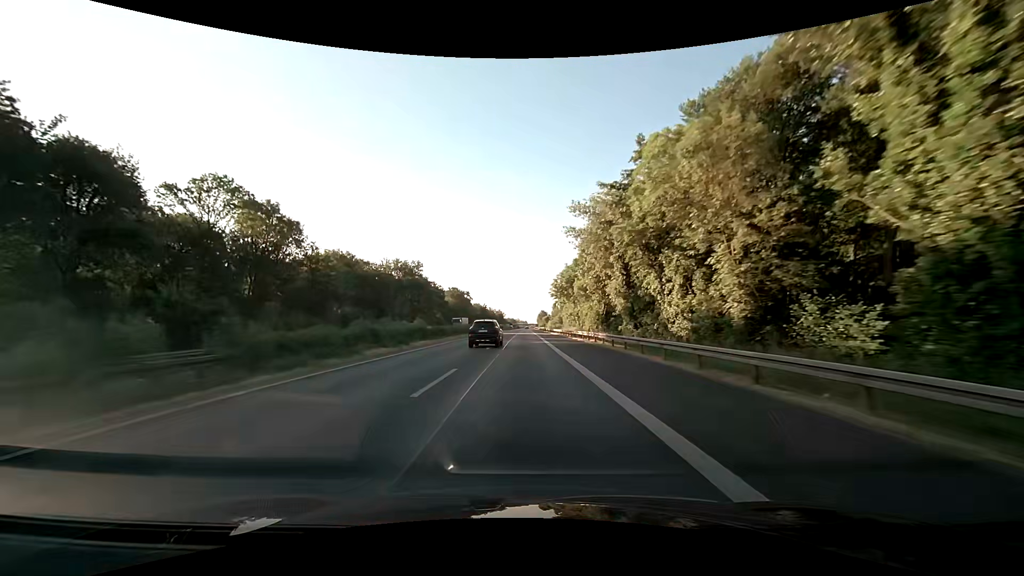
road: motorway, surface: asphalt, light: Day
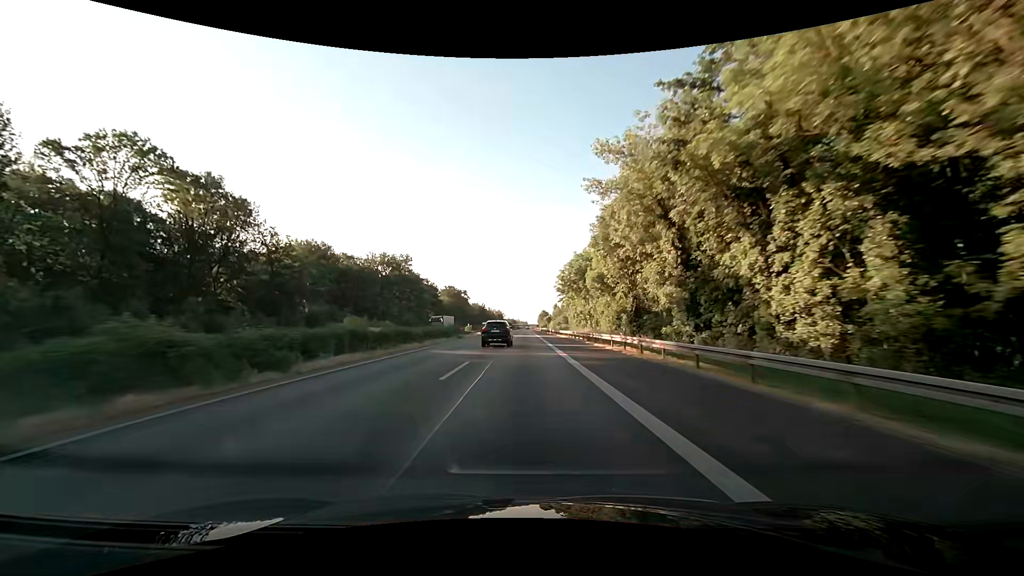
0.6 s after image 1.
(0.0, +15.8) m; 0°
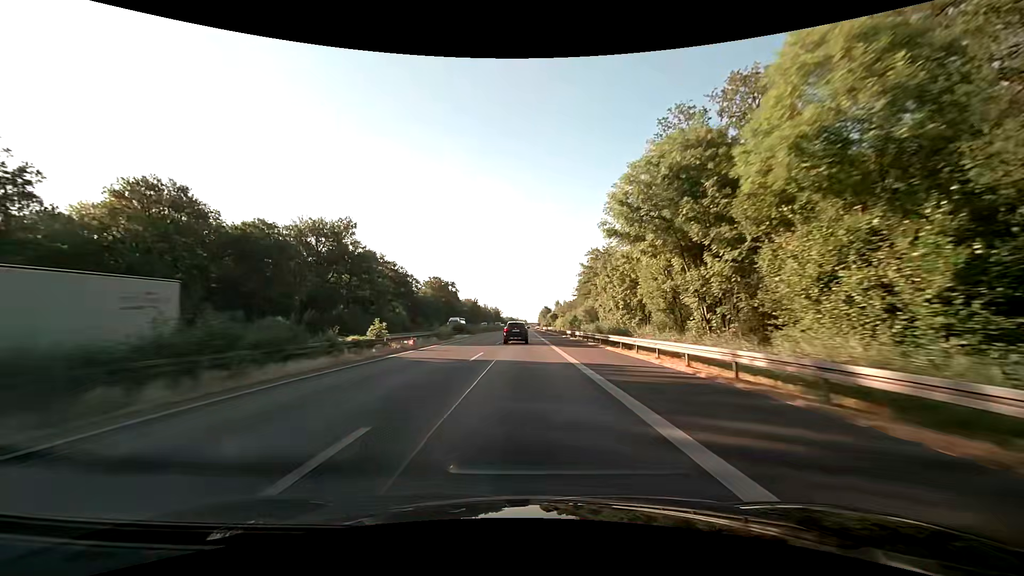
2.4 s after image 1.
(+0.1, +47.4) m; 0°
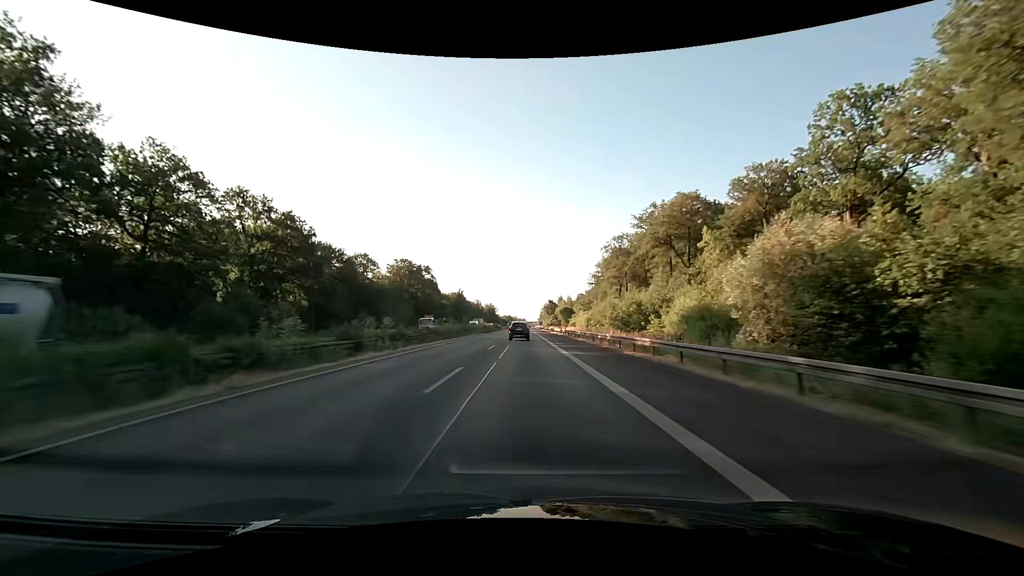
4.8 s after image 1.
(+0.1, +63.3) m; 0°
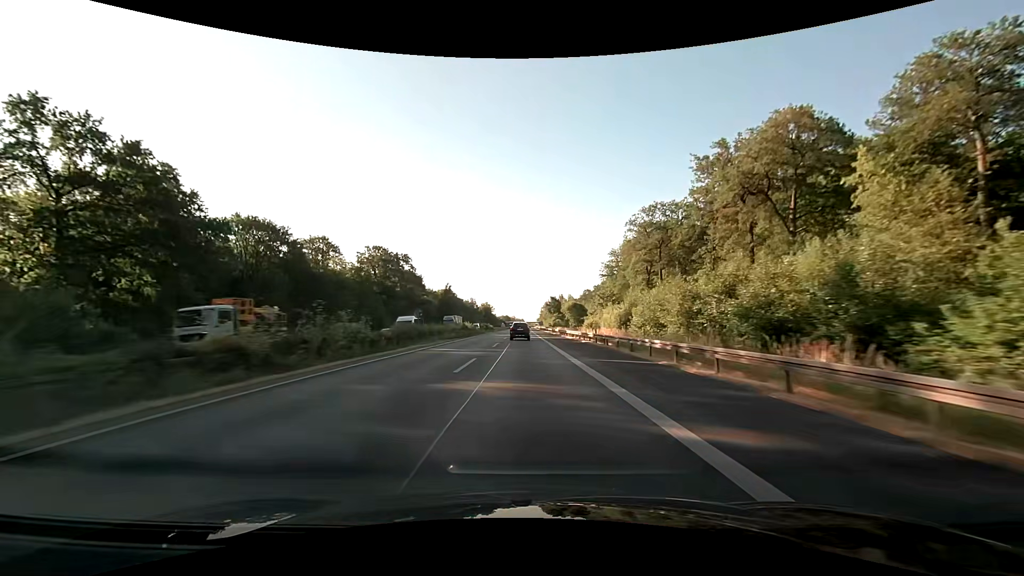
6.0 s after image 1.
(0.0, +31.7) m; 0°
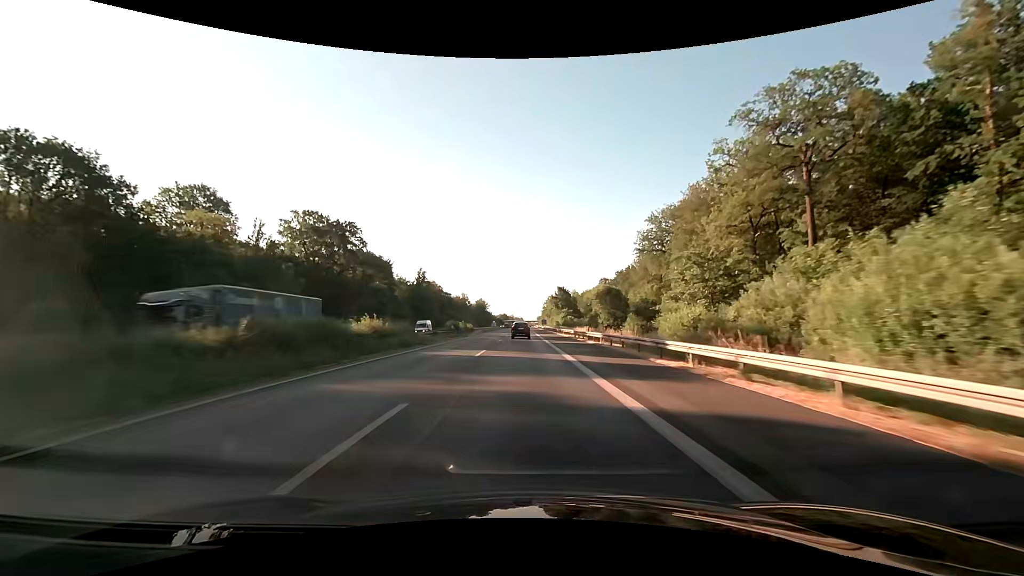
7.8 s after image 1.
(0.0, +47.6) m; 0°
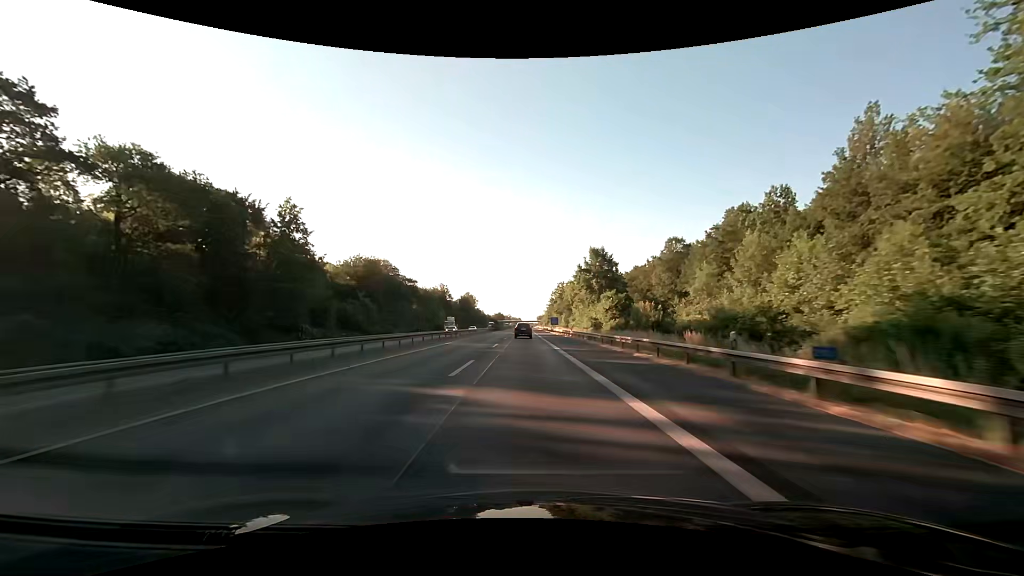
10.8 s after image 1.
(-0.1, +79.3) m; 0°
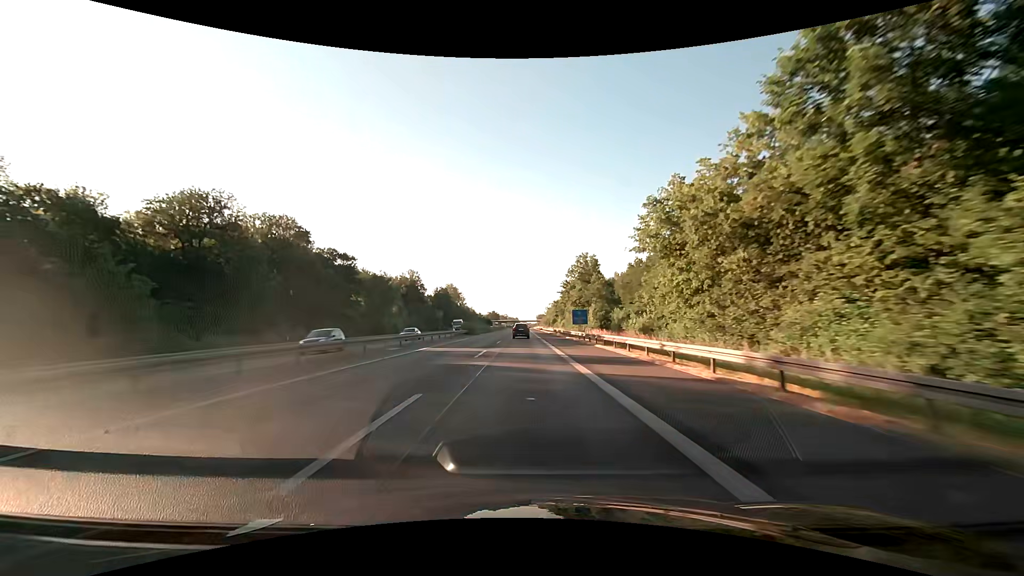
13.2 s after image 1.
(+0.1, +63.4) m; 0°
(0, +10) (0, +20) (0, +30) (0, +40) (0, +50) (0, +60) (0, +70) (0, +80) (0, +90) (0, +100) m
